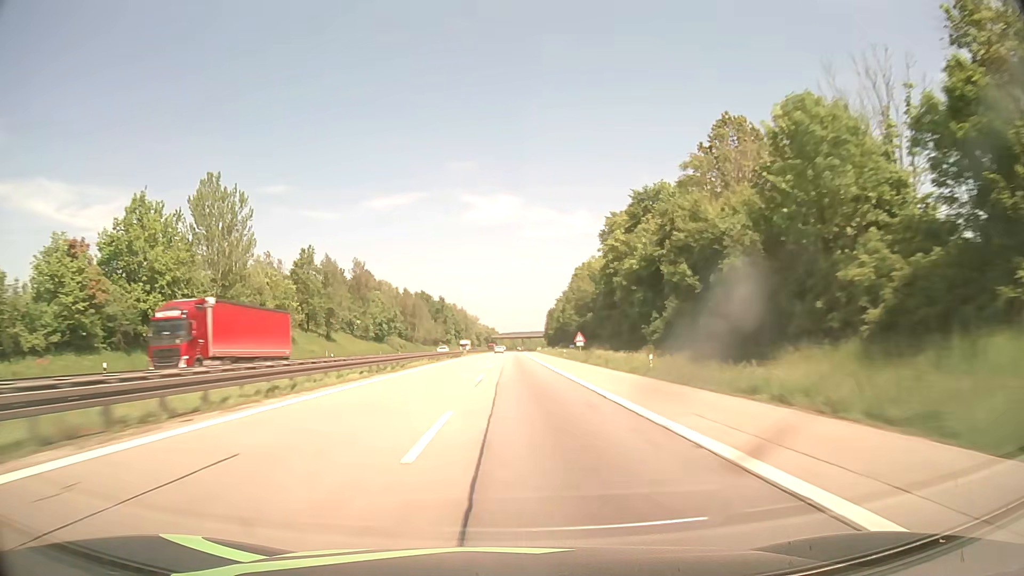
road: motorway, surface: asphalt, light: Day
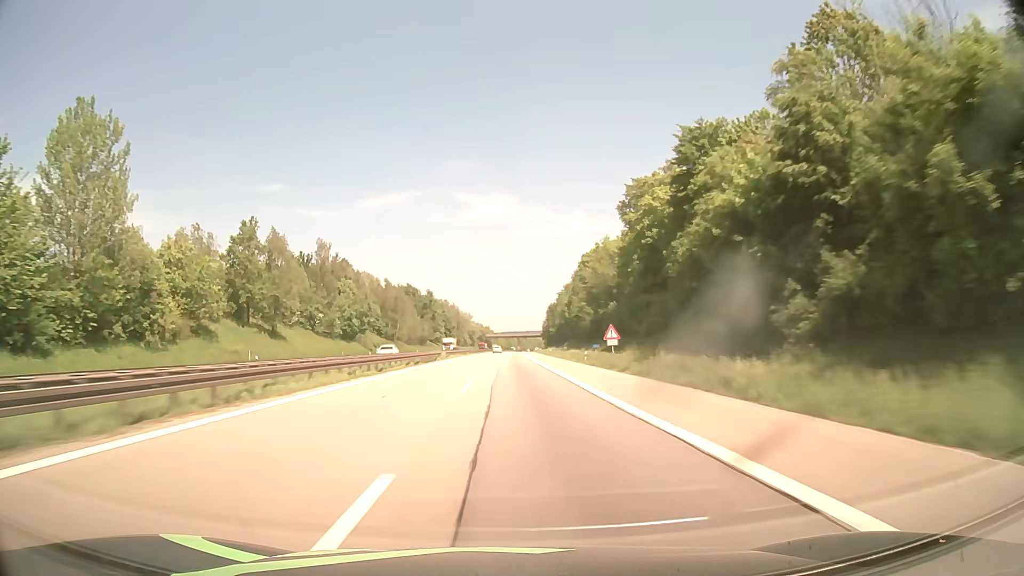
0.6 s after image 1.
(+0.1, +25.2) m; 0°
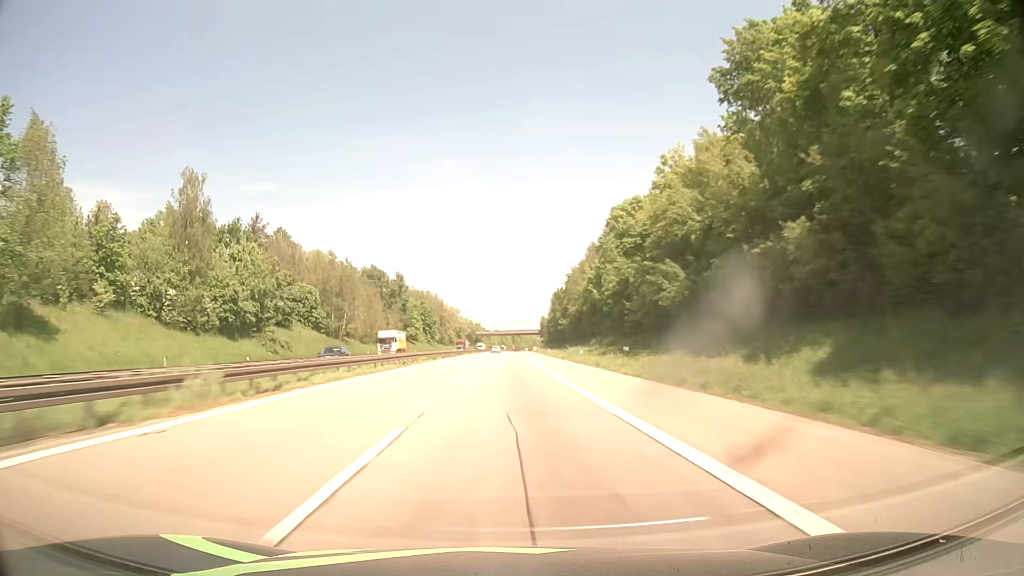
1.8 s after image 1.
(+0.3, +50.4) m; +1°
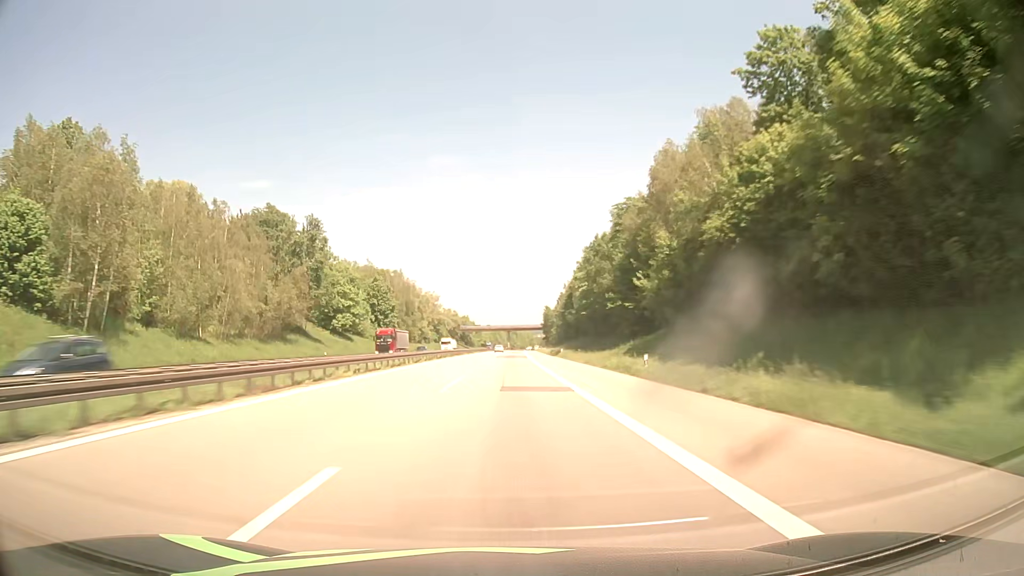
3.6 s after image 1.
(+0.2, +75.9) m; +1°
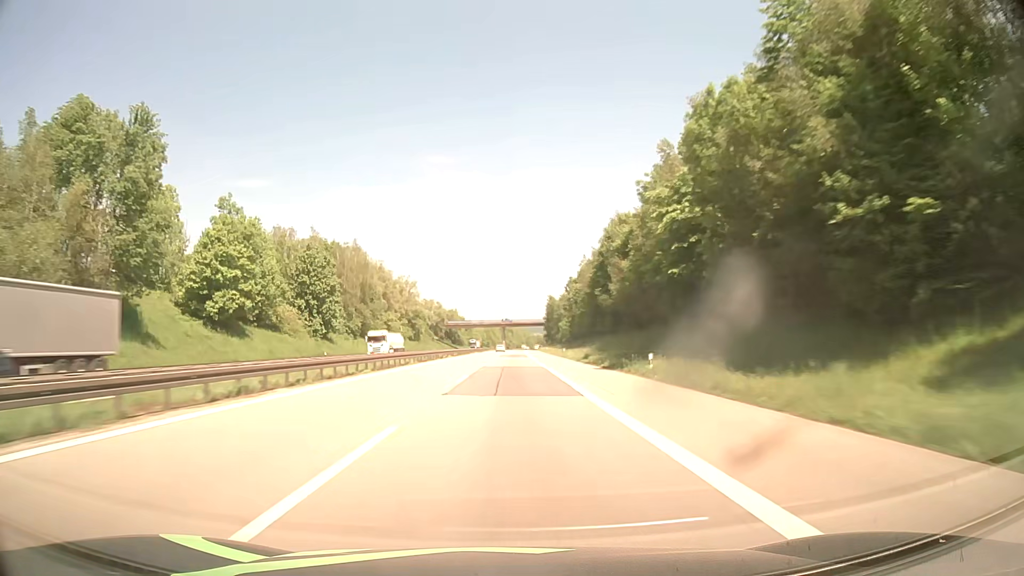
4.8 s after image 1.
(+0.1, +50.7) m; 0°
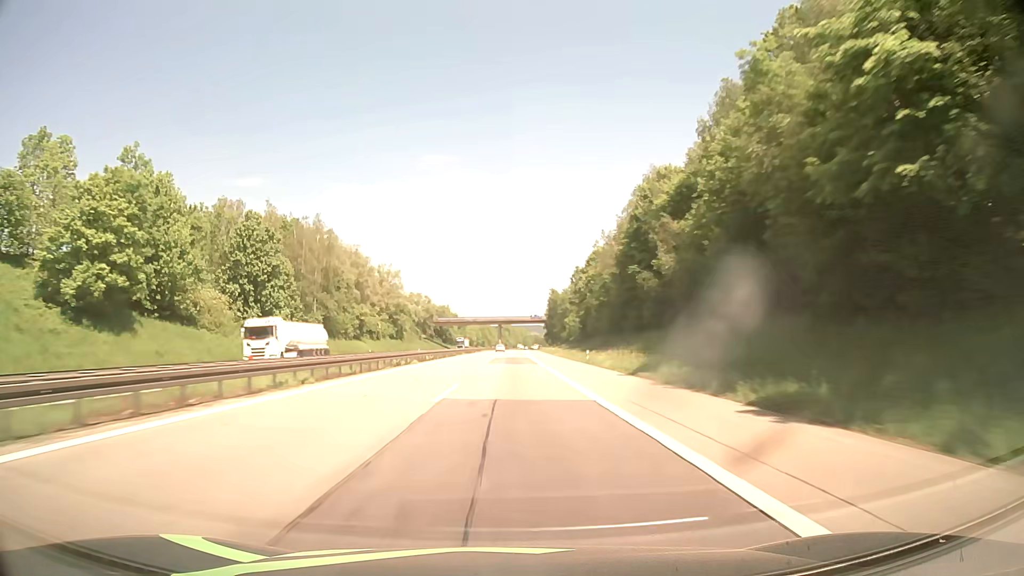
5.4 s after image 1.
(+0.1, +25.4) m; 0°
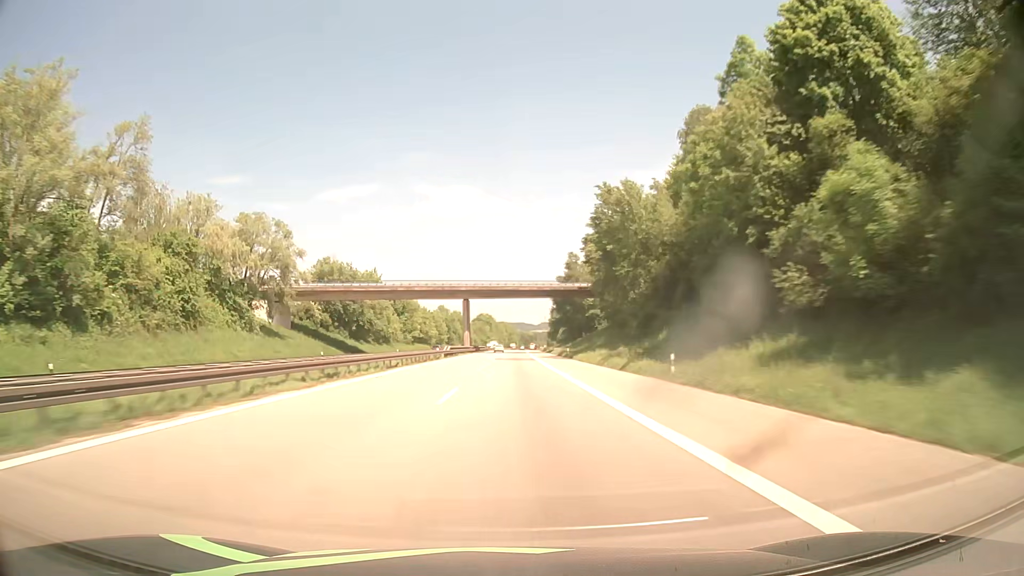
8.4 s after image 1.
(+1.7, +127.0) m; +1°
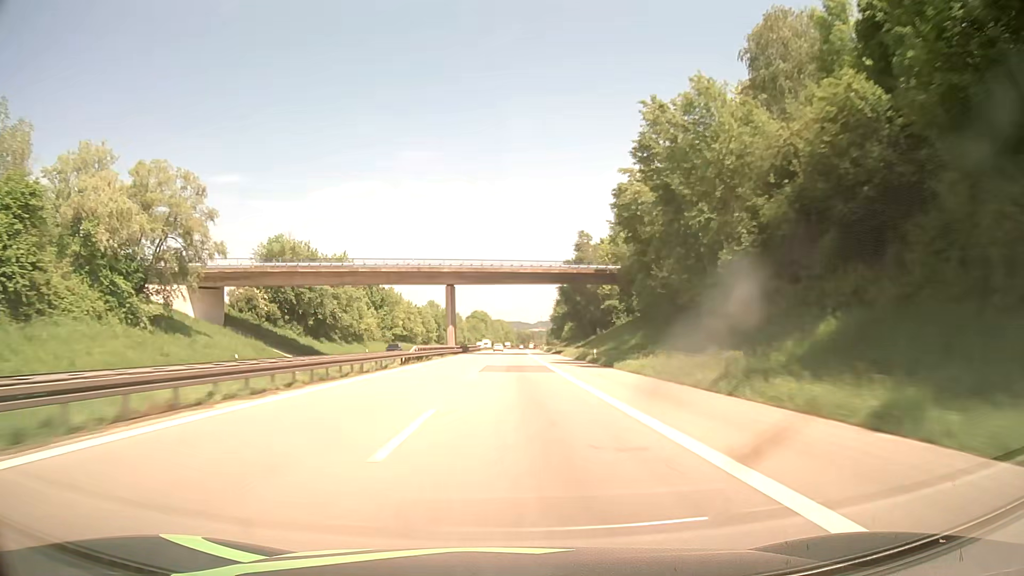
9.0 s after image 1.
(+0.1, +25.4) m; 0°
(0, +10) (0, +20) (0, +30) (0, +40) (0, +50) (0, +60) (+1, +70) (+1, +80) (+1, +90) (+1, +100) m
